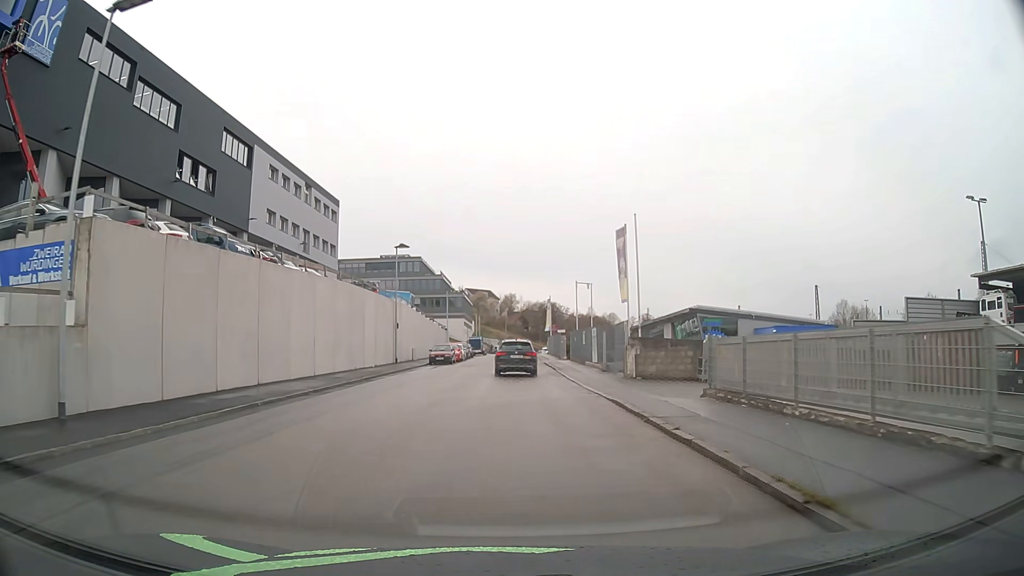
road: residential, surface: asphalt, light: Day
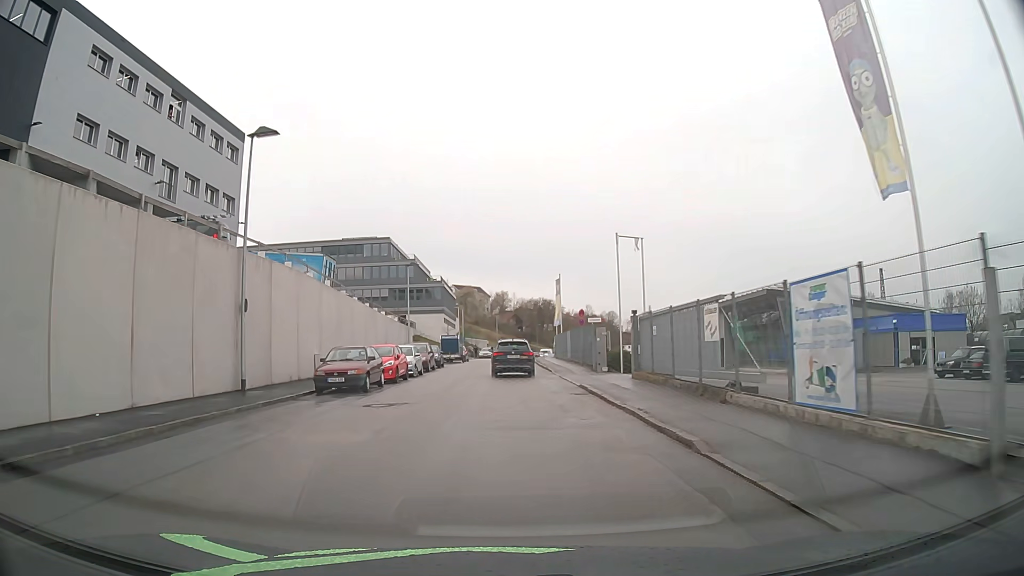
(+0.4, +27.1) m; +1°
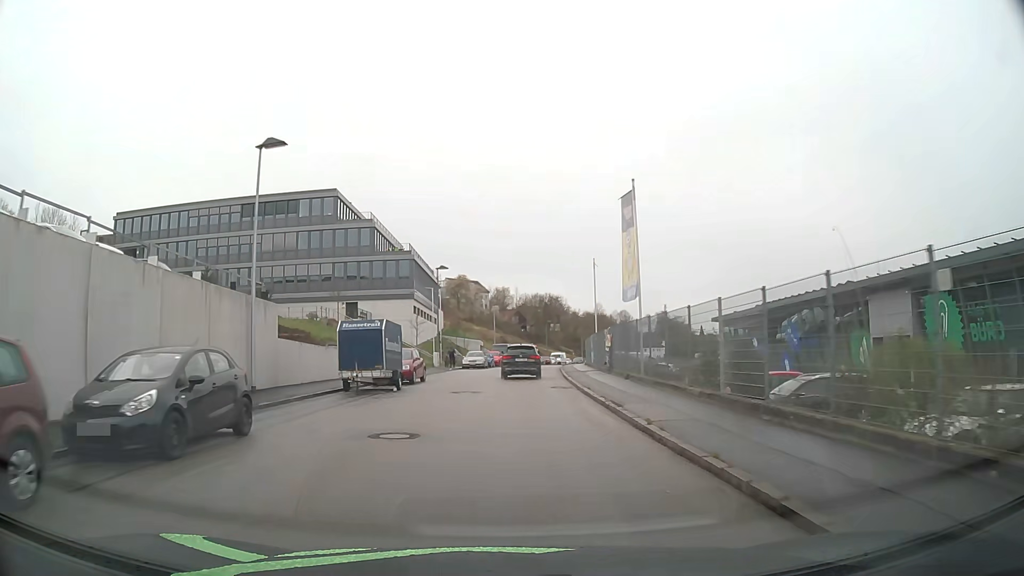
(-0.1, +34.7) m; -1°
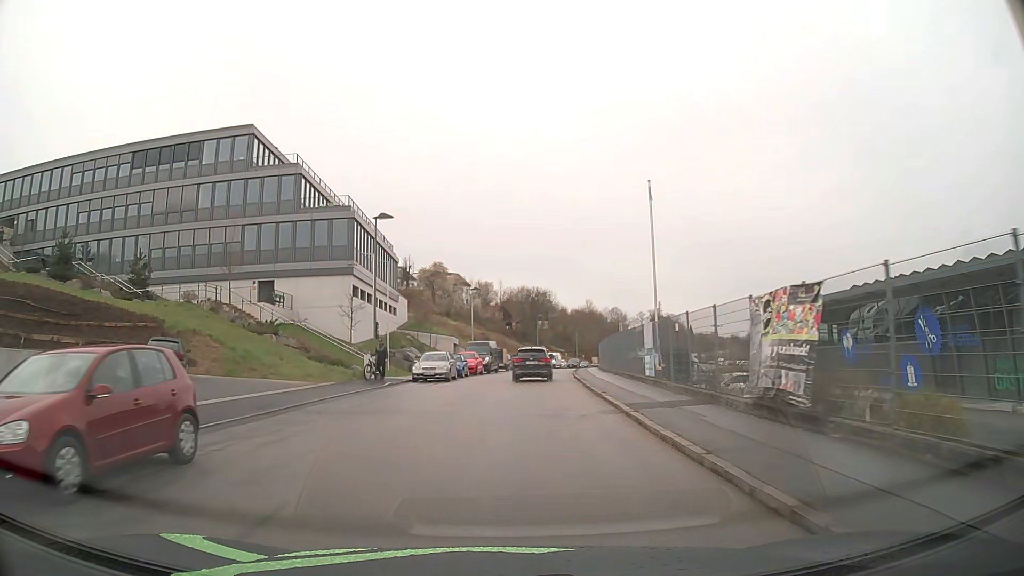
(+0.2, +21.9) m; +1°
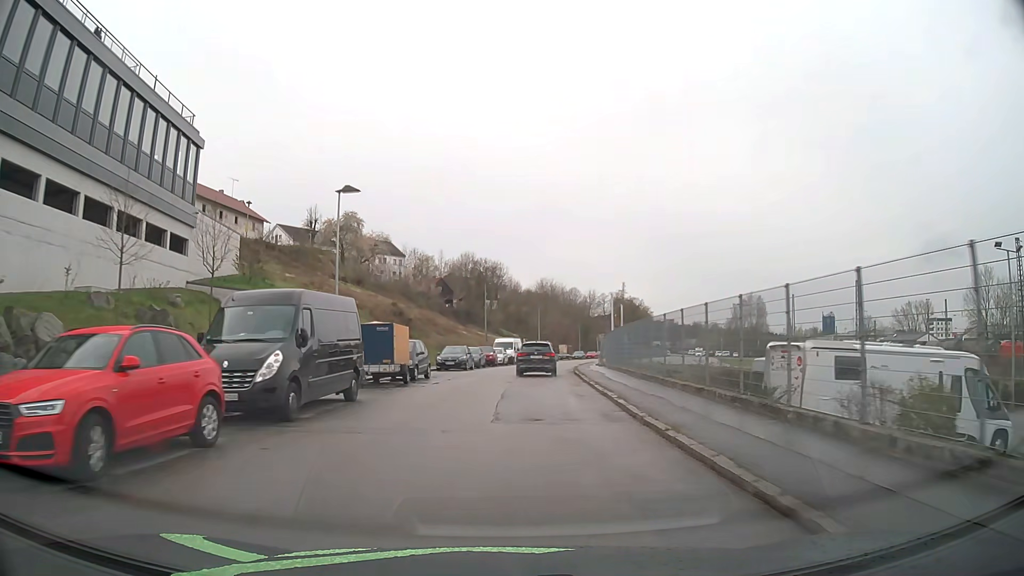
(+1.5, +37.8) m; +4°
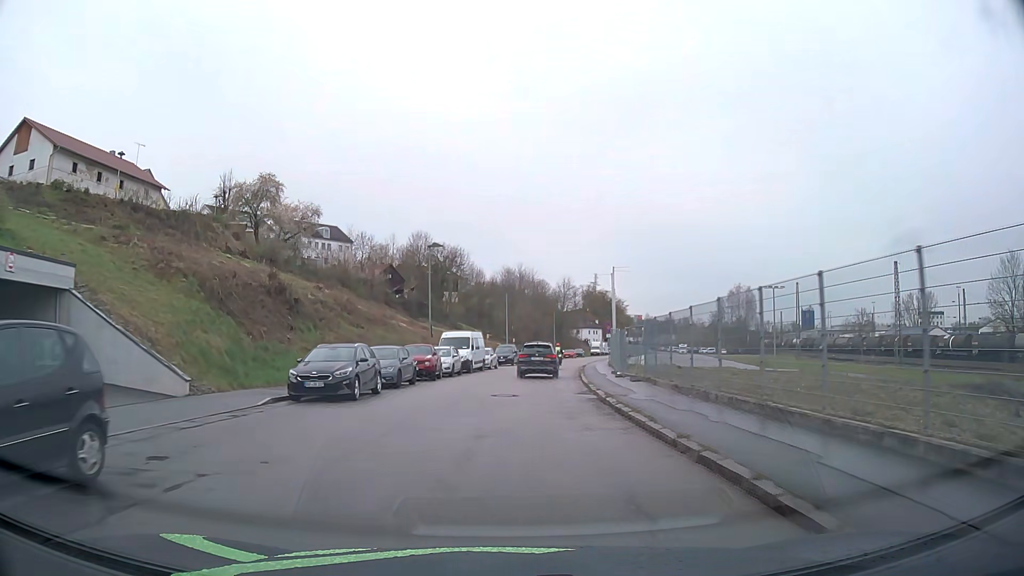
(+0.8, +22.0) m; +4°
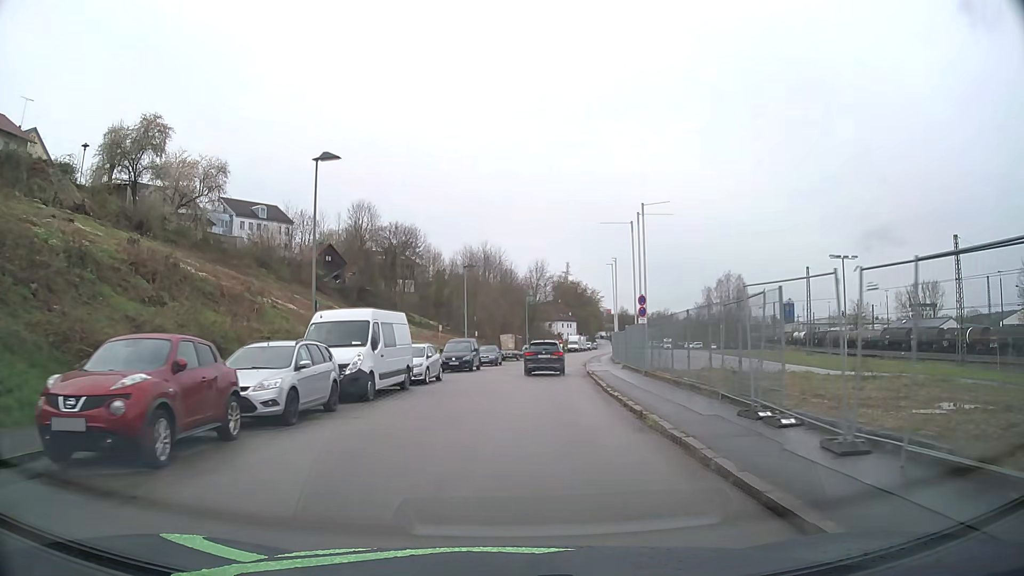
(+0.5, +21.2) m; +3°
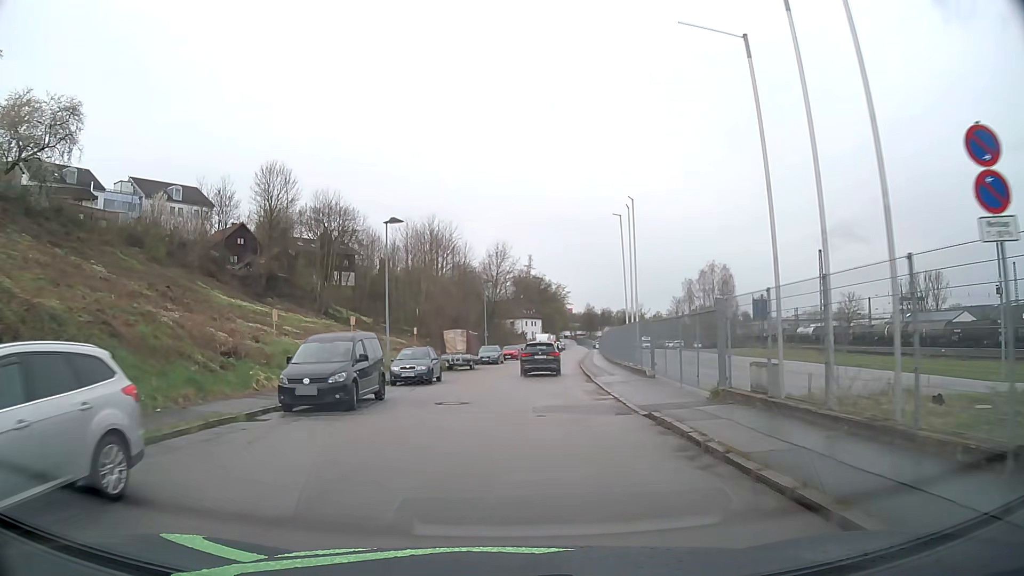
(+0.7, +21.3) m; +4°
(0, +10) (+1, +20) (+1, +30) (+2, +40) (+3, +50) (+4, +60) (+5, +70) (+7, +80) (+8, +90) (+9, +99) m
